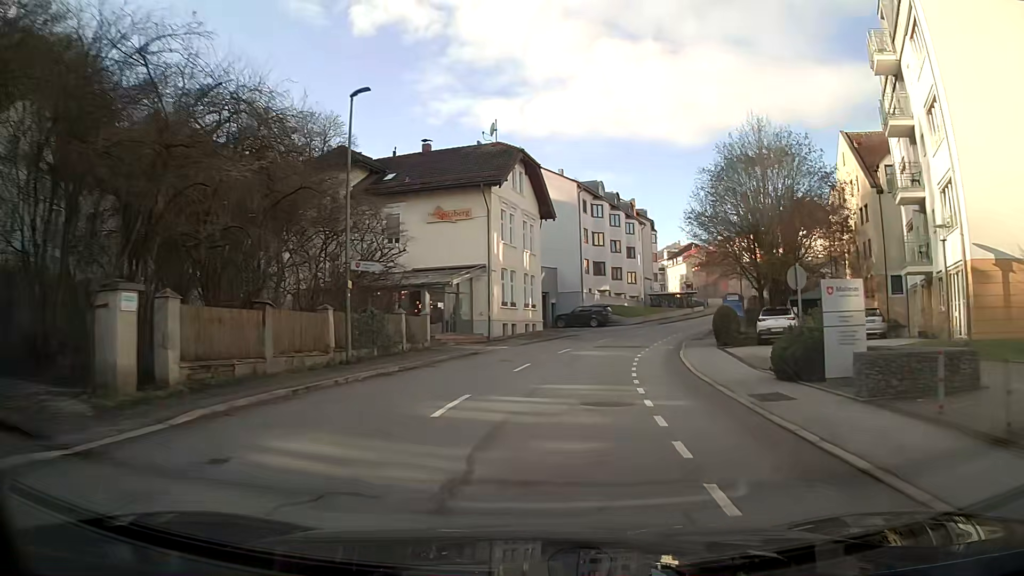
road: tertiary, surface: asphalt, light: Day
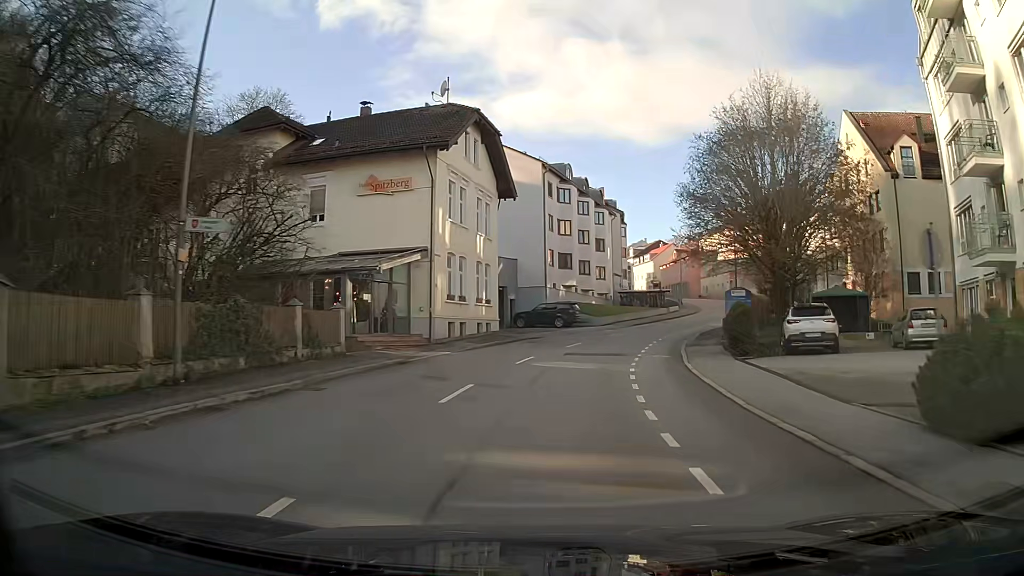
(+0.2, +7.6) m; +4°
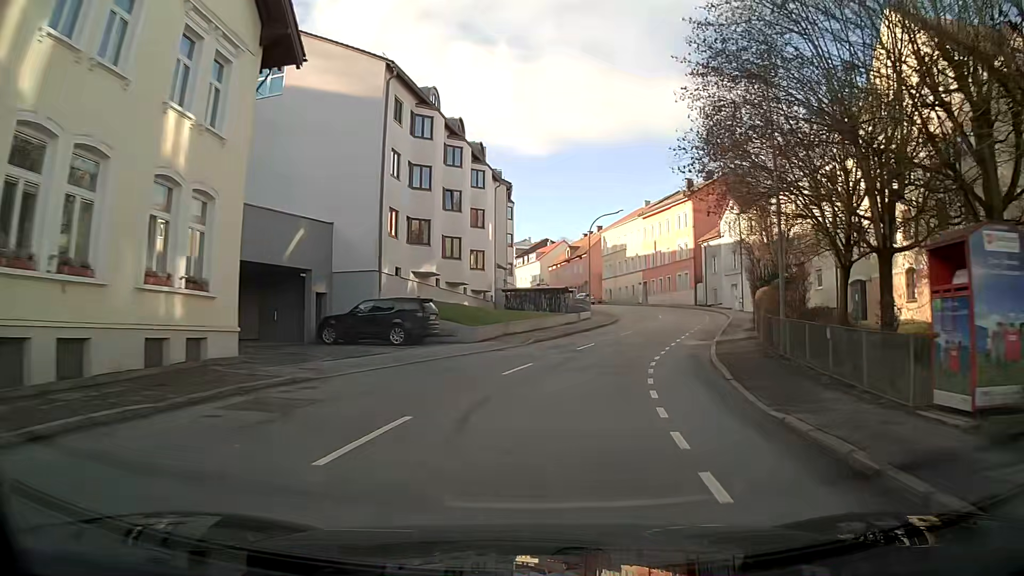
(+2.1, +22.5) m; +11°
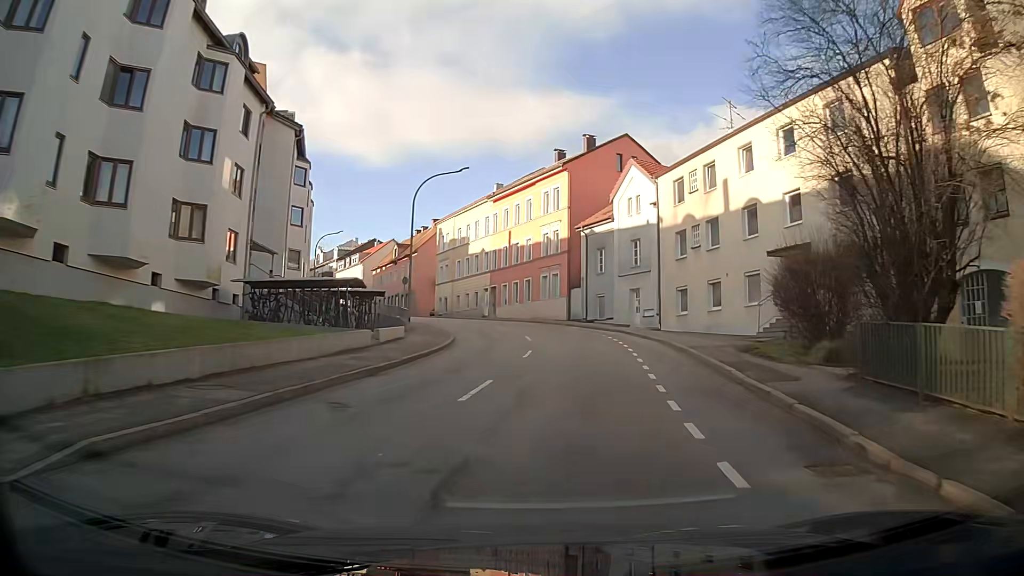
(+2.5, +21.9) m; +13°
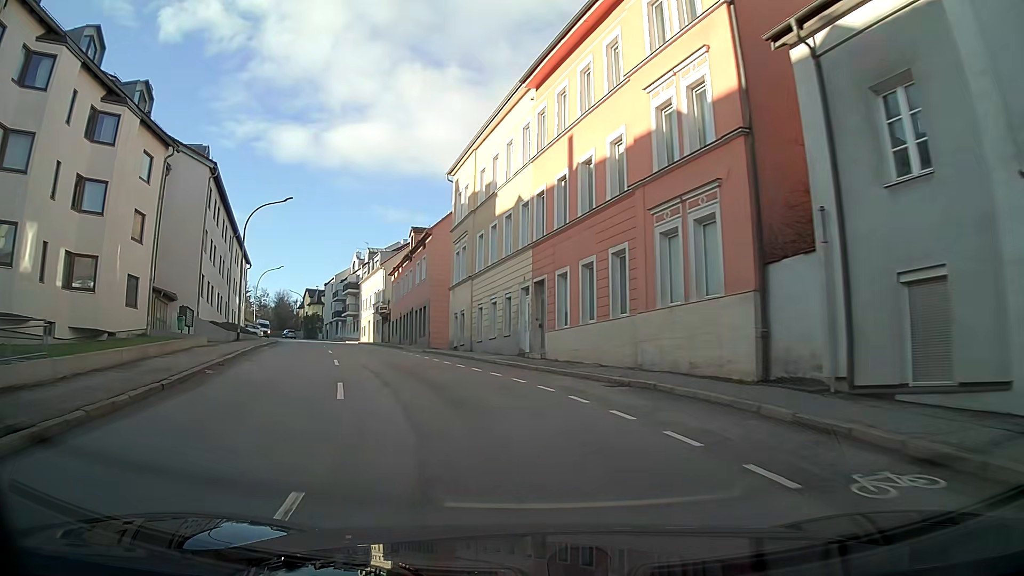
(-0.5, +35.5) m; -12°
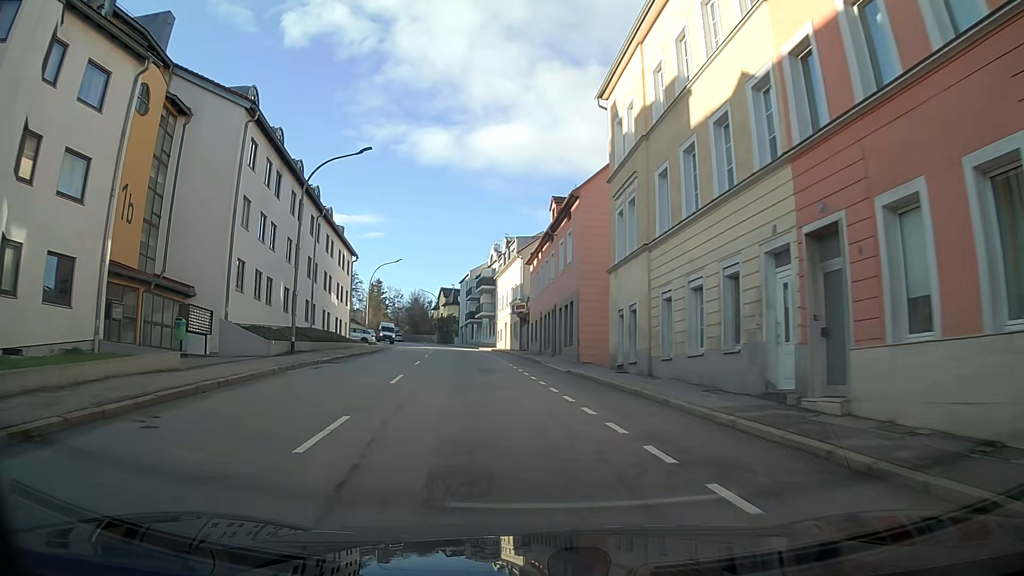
(-1.6, +13.8) m; -12°
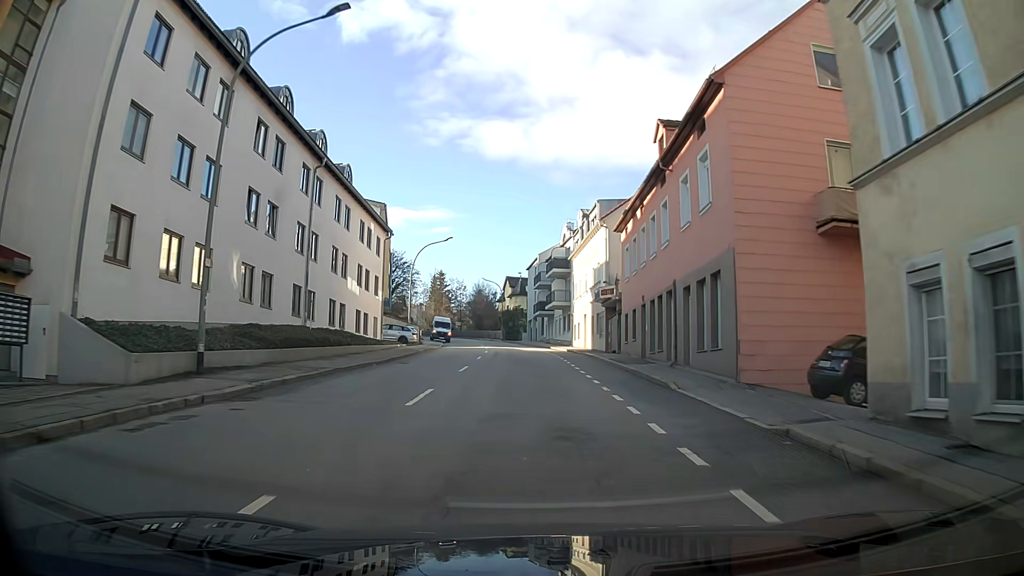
(-0.7, +14.1) m; -4°
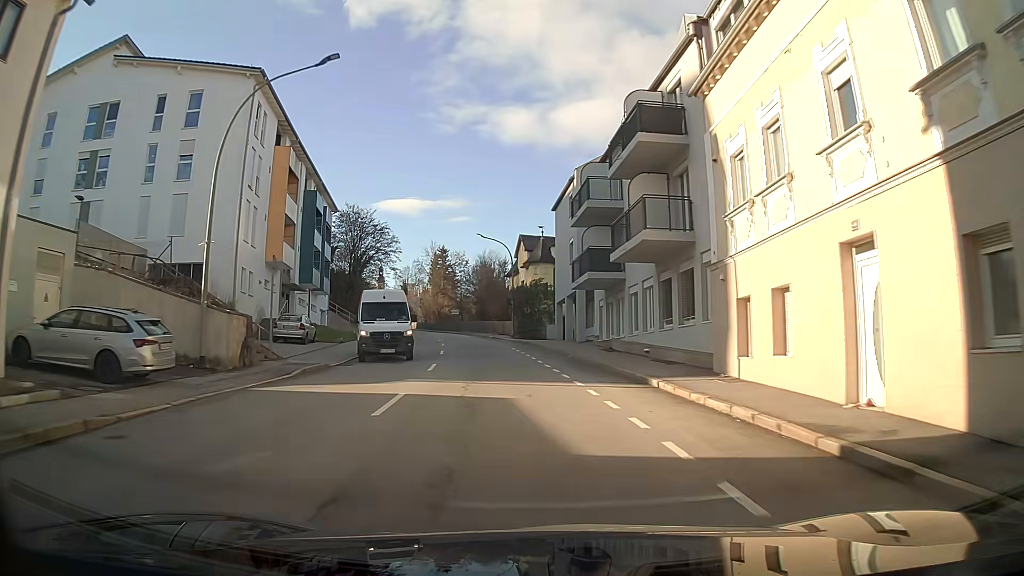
(-1.3, +38.2) m; -4°
(0, +10) (-1, +20) (-2, +30) (-3, +40) (-5, +50) (-6, +60) (-9, +69) (-11, +79) (-14, +89) (-16, +98) m
